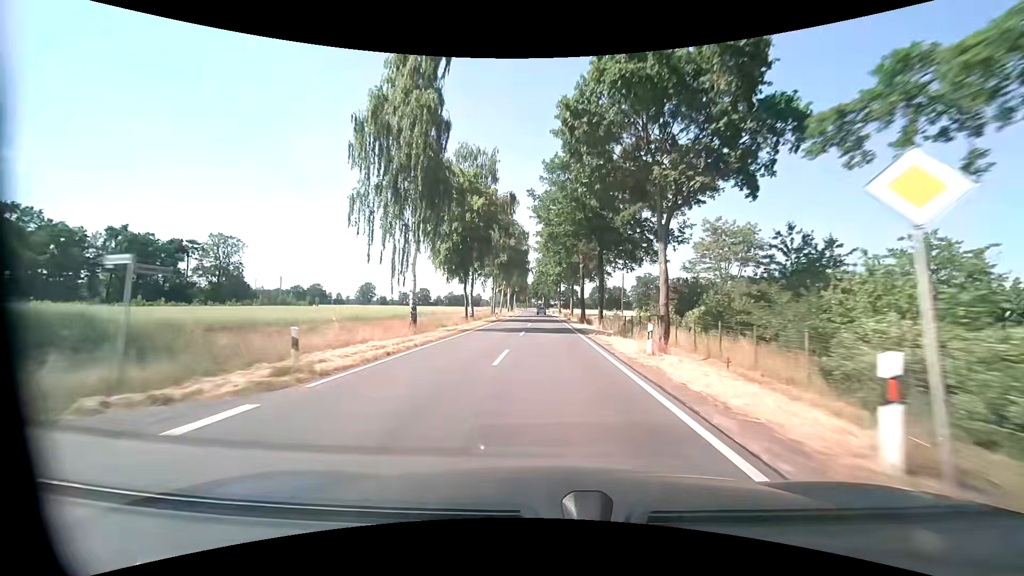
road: tertiary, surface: asphalt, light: Day
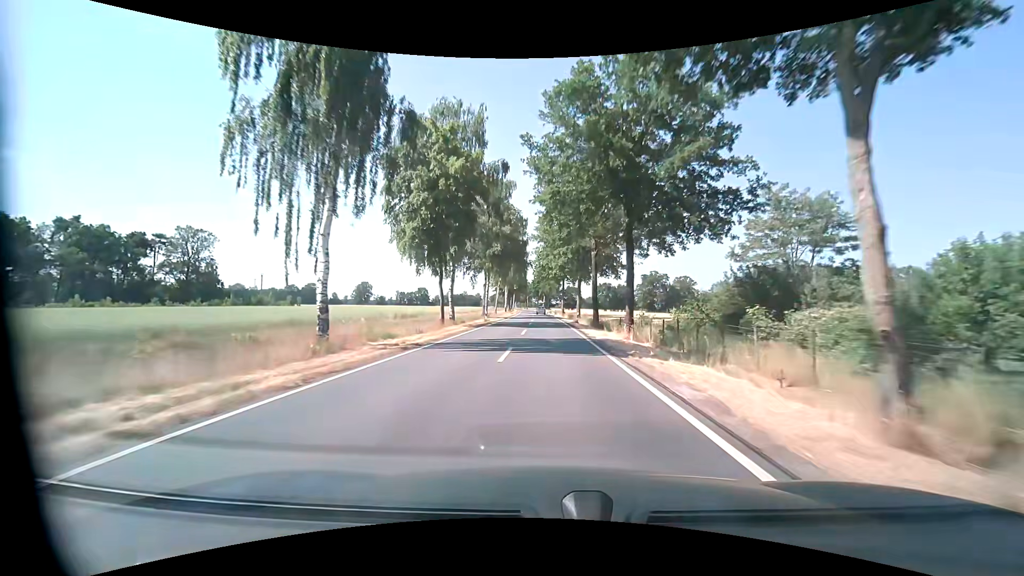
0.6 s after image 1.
(0.0, +11.4) m; 0°
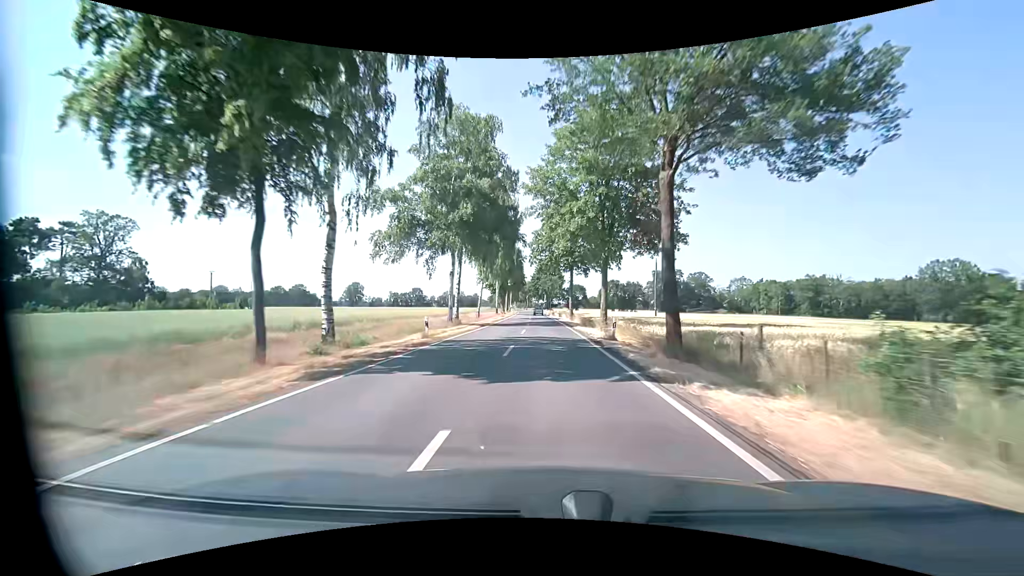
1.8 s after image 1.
(-0.1, +22.9) m; 0°
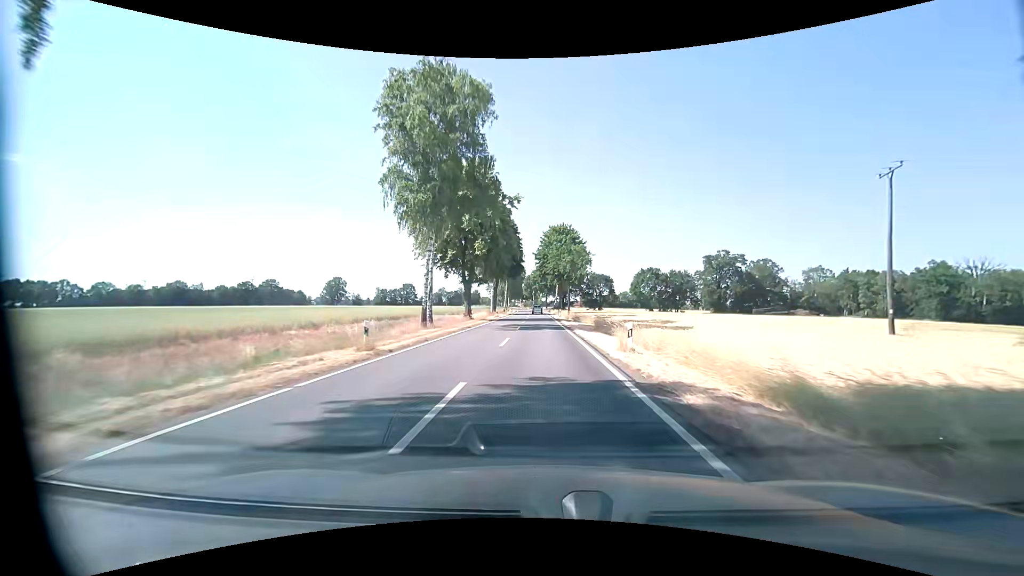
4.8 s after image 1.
(-0.3, +57.2) m; -1°
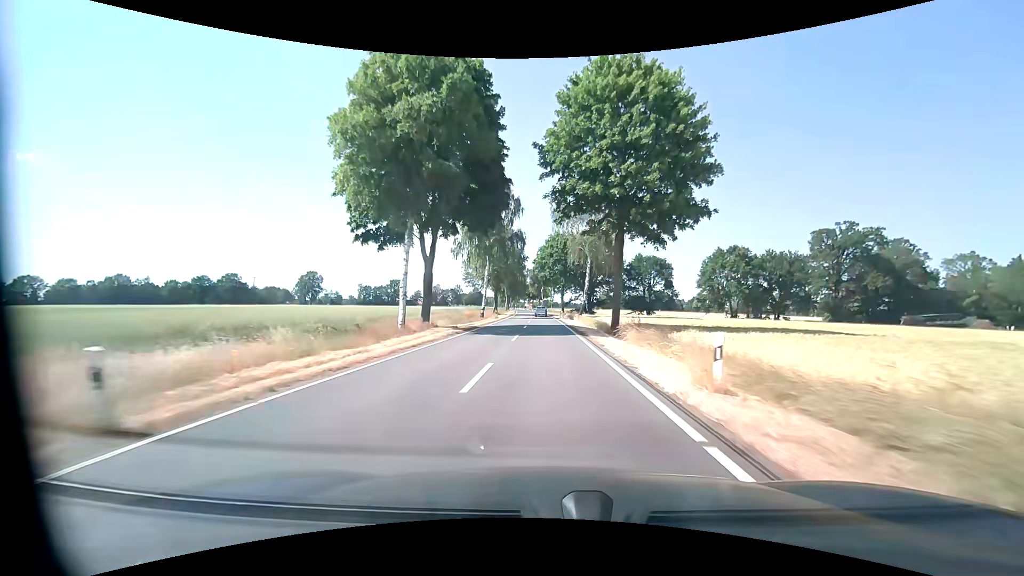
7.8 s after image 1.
(-0.7, +57.3) m; -1°
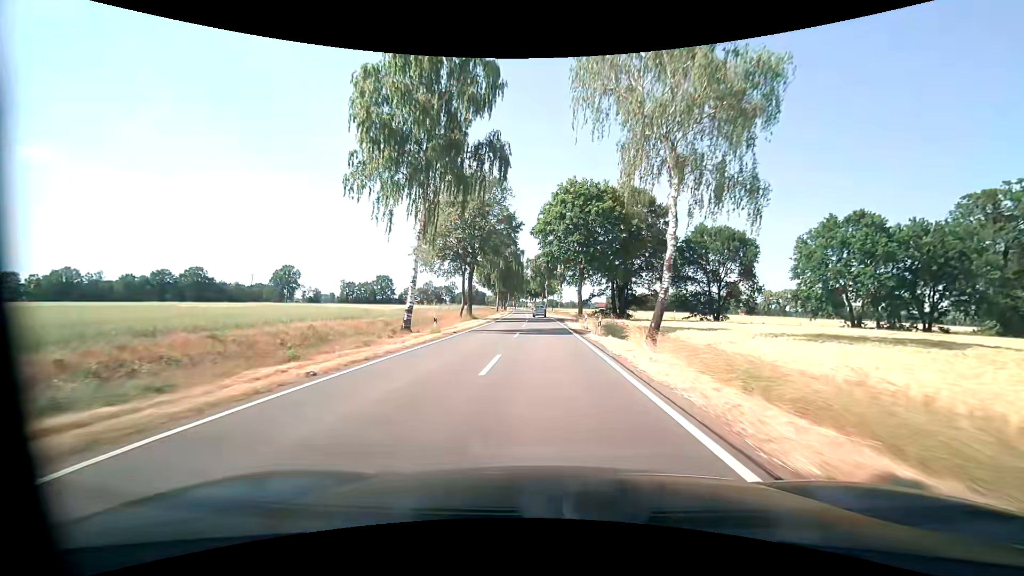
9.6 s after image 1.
(-0.2, +34.4) m; -1°
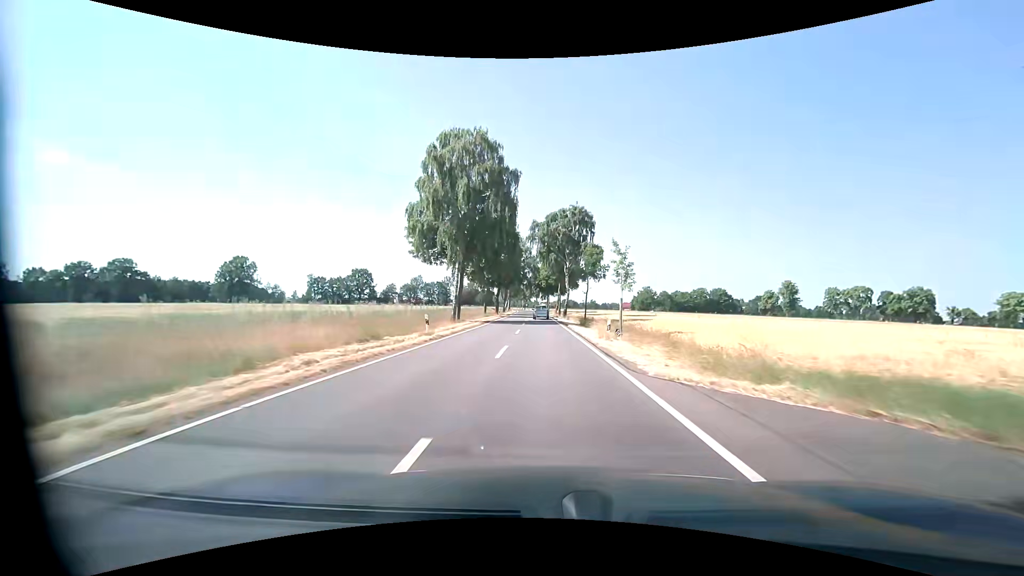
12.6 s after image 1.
(-0.3, +56.9) m; -1°
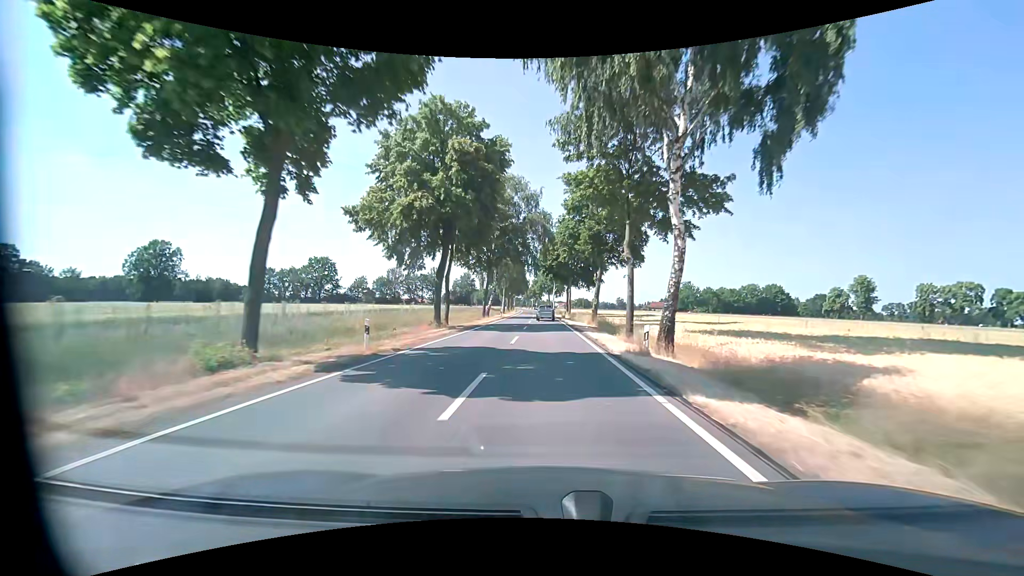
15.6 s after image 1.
(-0.7, +55.4) m; -1°
(0, +10) (0, +20) (0, +30) (0, +40) (-1, +50) (-1, +60) (-1, +70) (-1, +80) (-1, +90) (-2, +100) m
